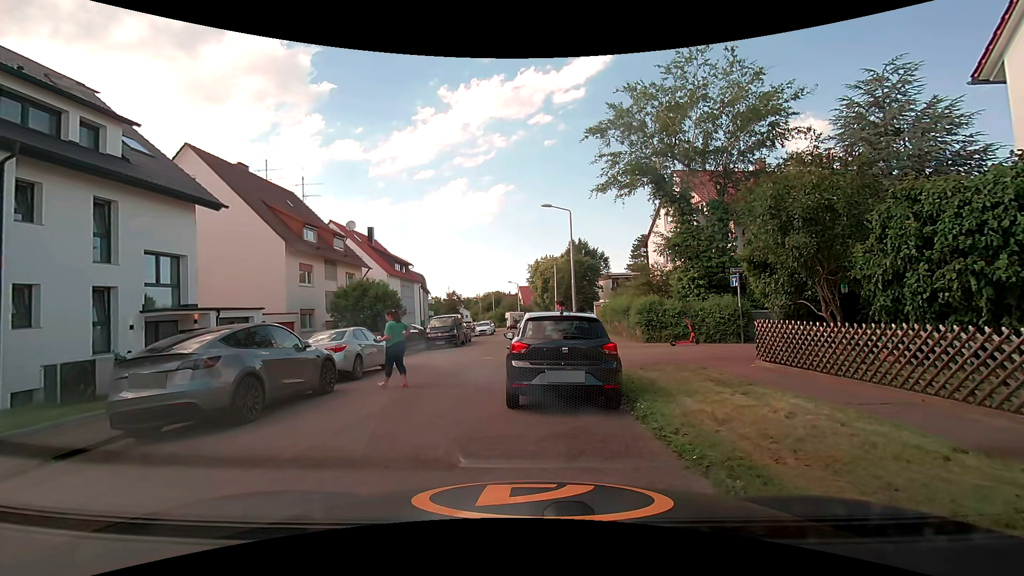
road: residential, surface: asphalt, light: Day
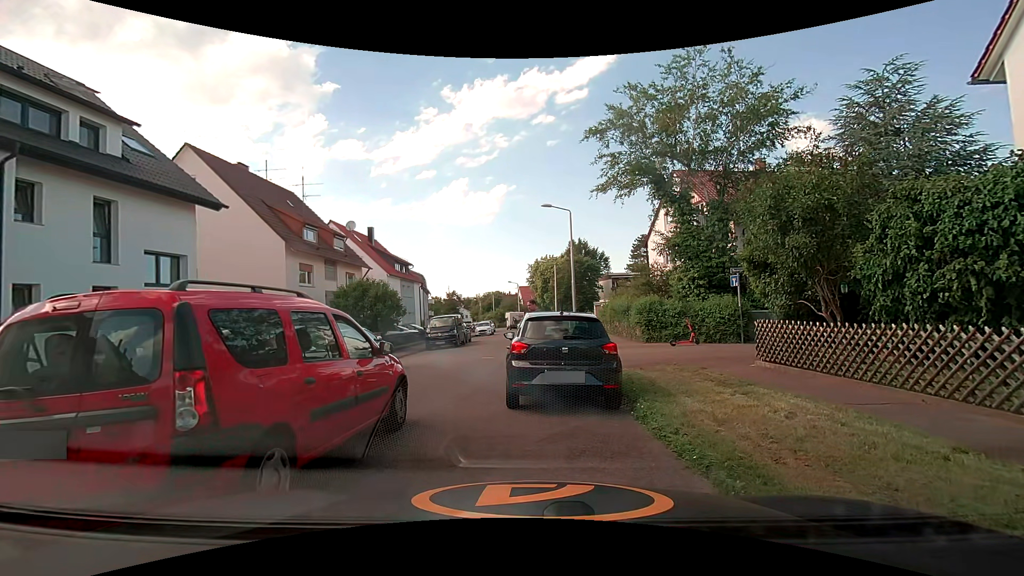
(0.0, 0.0) m; 0°
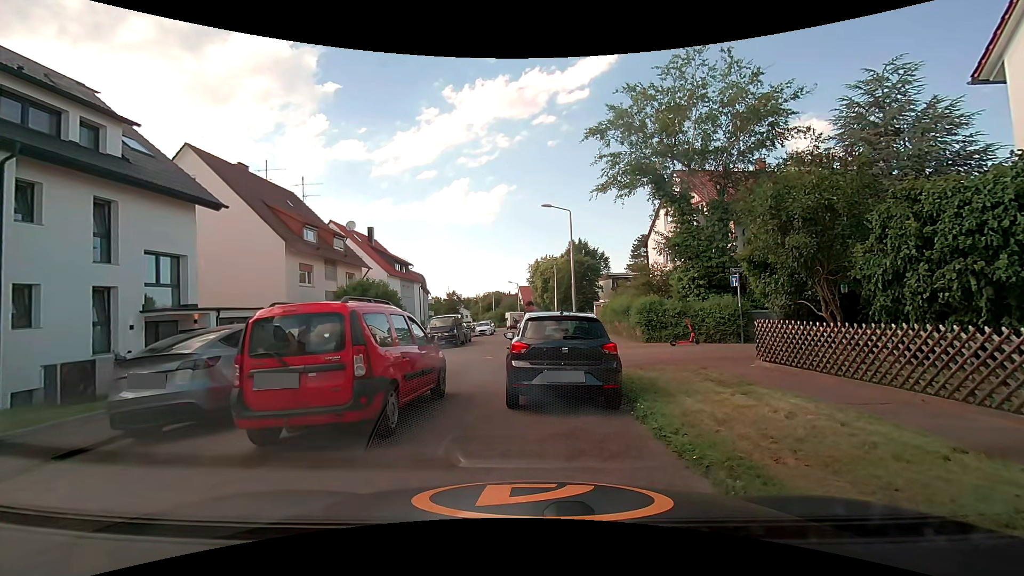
(0.0, 0.0) m; 0°
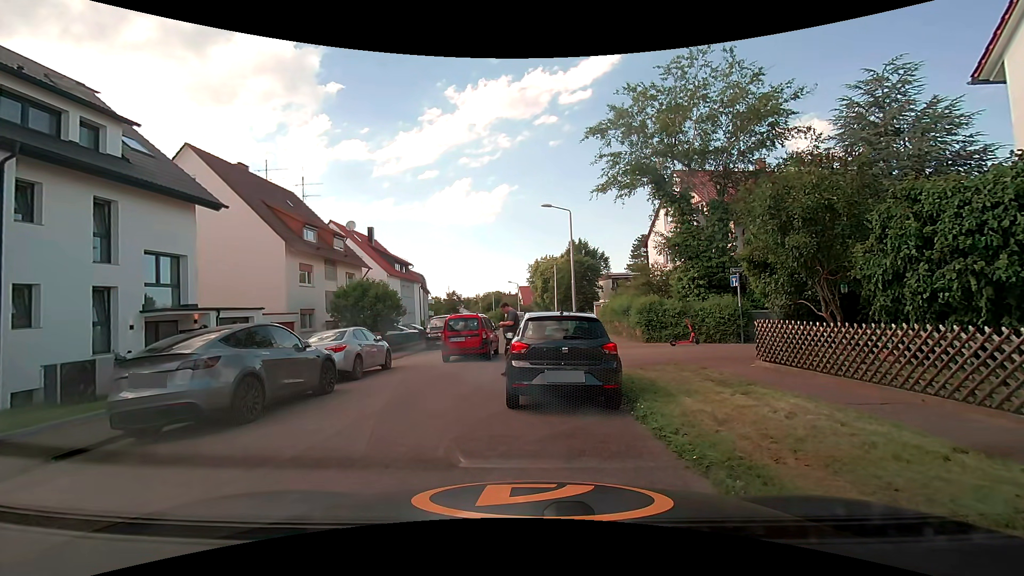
(0.0, 0.0) m; 0°
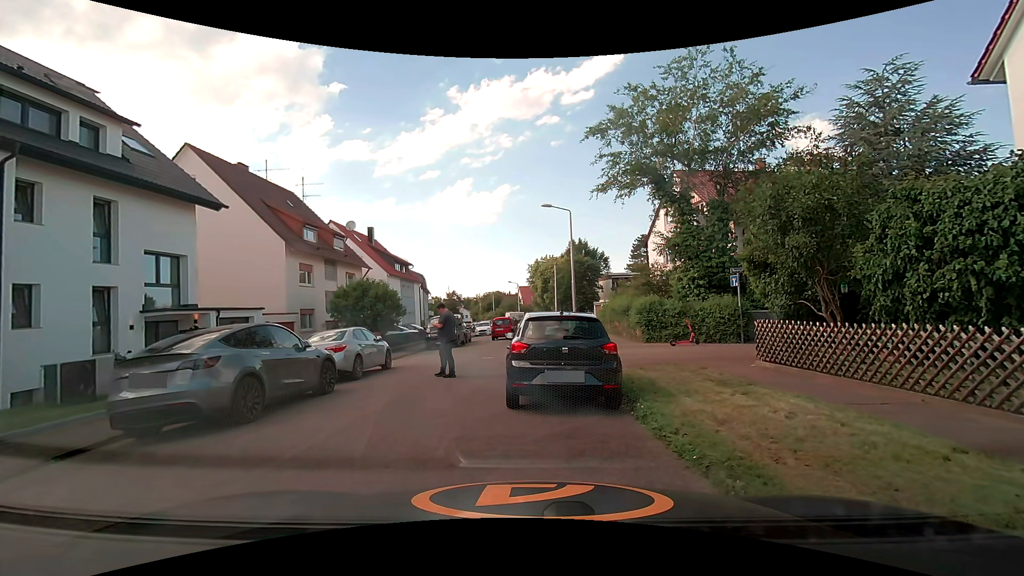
(0.0, 0.0) m; 0°
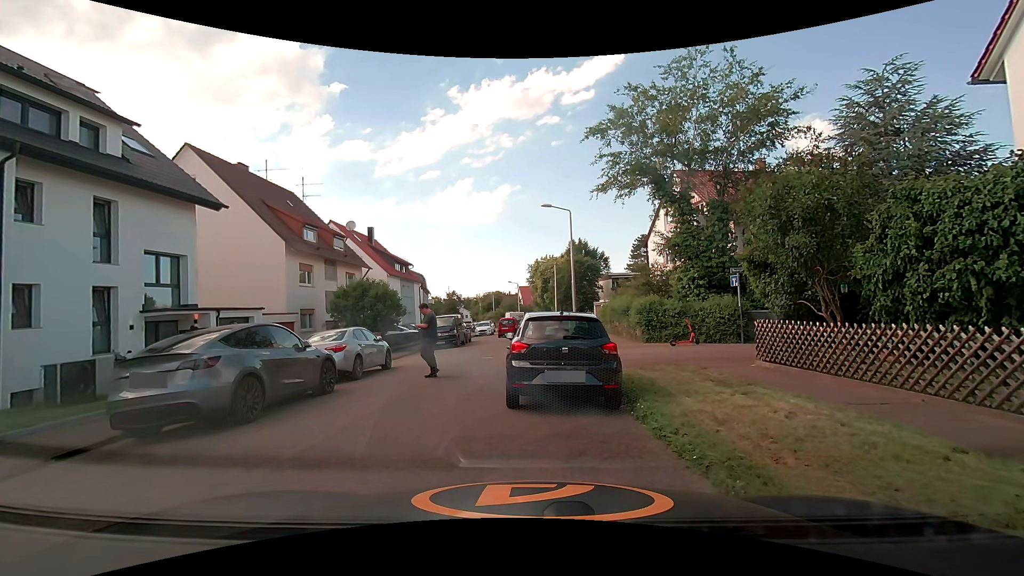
(0.0, 0.0) m; 0°
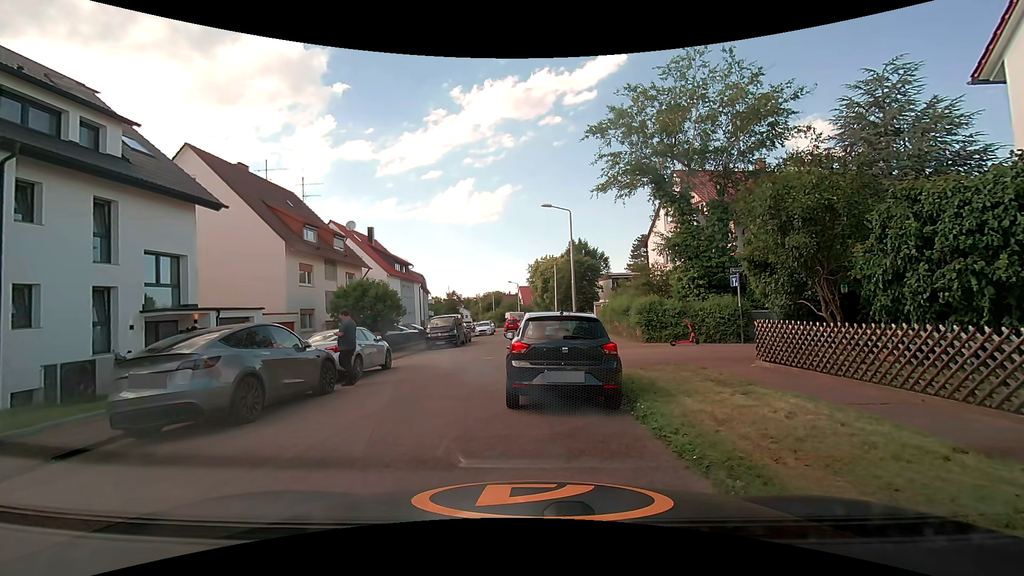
(0.0, 0.0) m; 0°
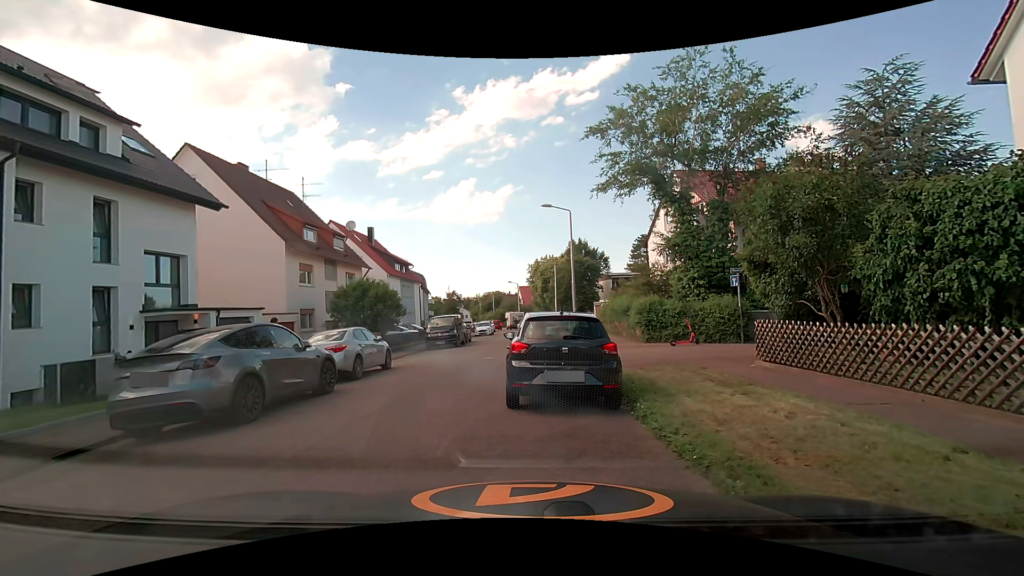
(0.0, 0.0) m; 0°
